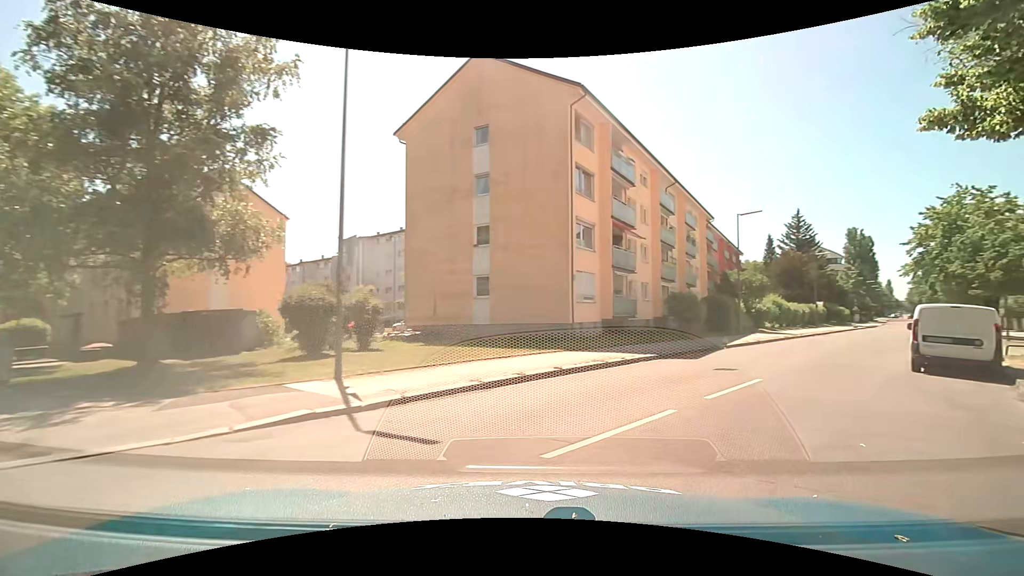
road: tertiary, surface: asphalt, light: Day
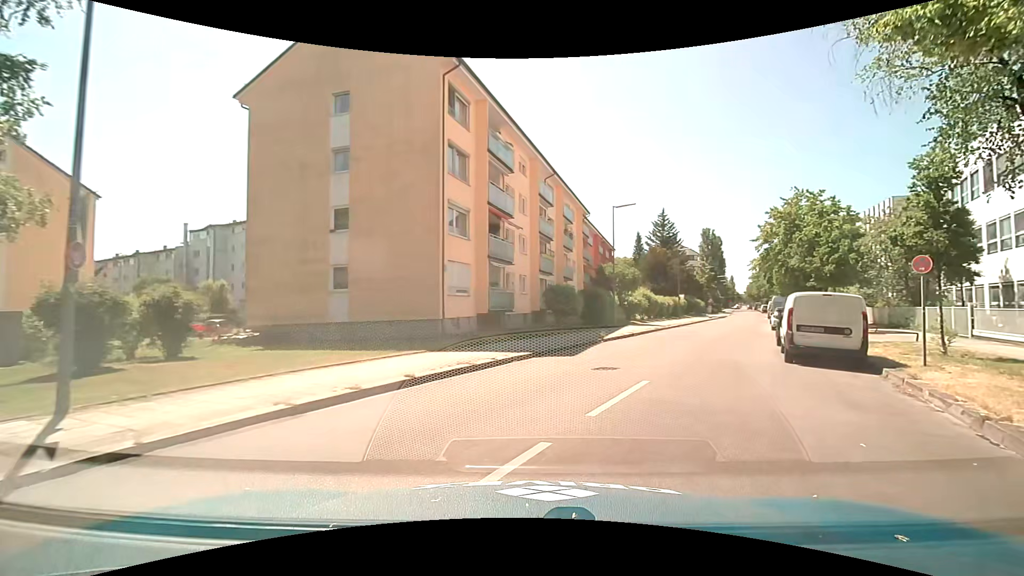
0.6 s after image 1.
(+0.3, +2.7) m; +12°
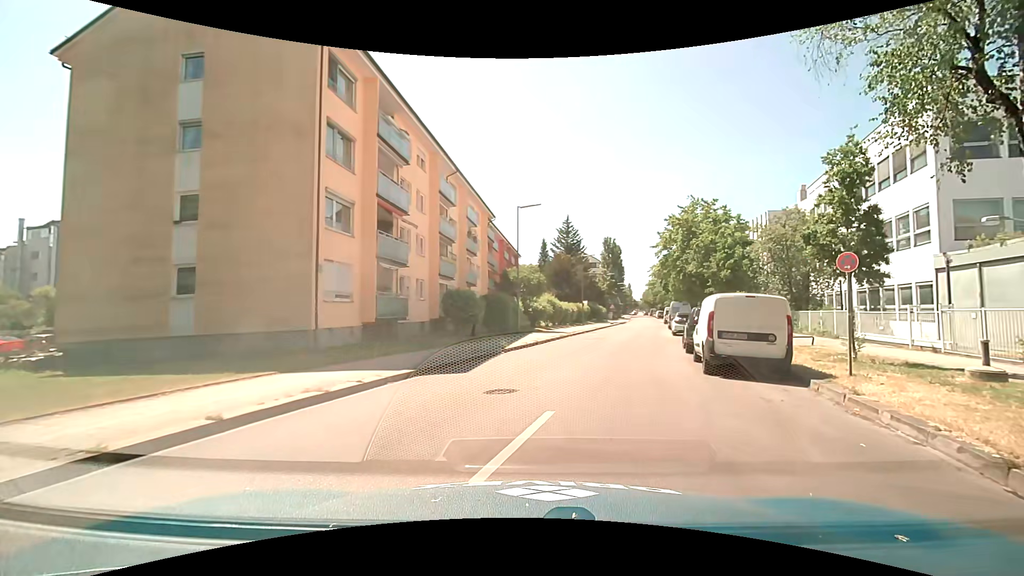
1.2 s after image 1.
(+0.3, +2.7) m; +11°
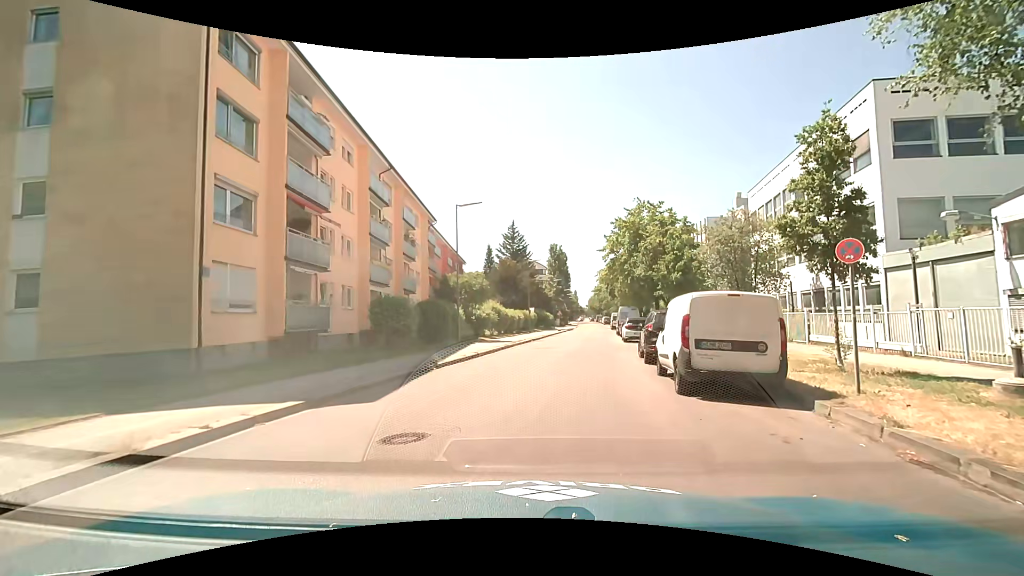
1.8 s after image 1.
(+0.1, +2.8) m; +5°
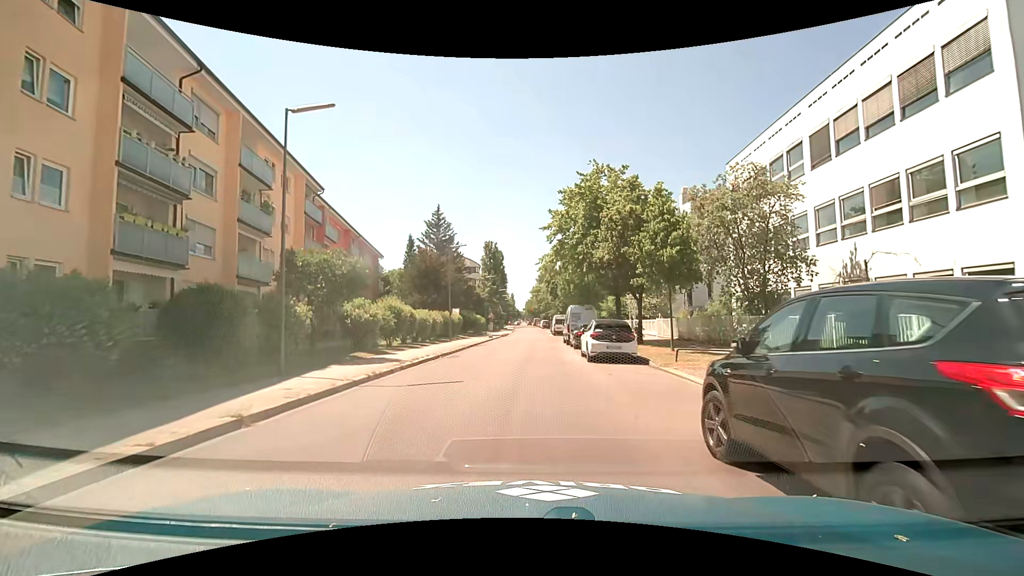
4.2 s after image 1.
(+1.1, +13.6) m; +6°
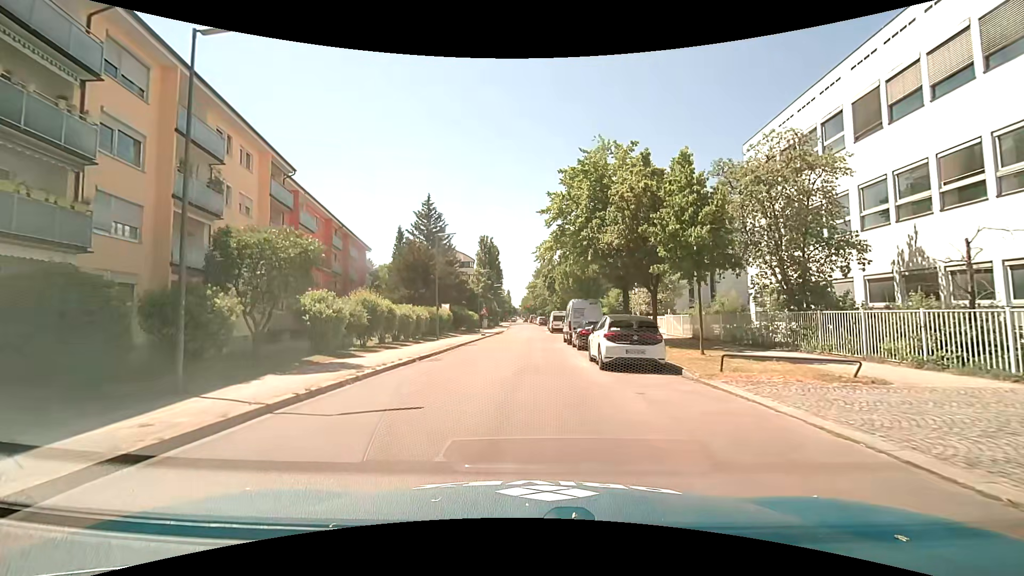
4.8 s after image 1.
(0.0, +4.3) m; +1°
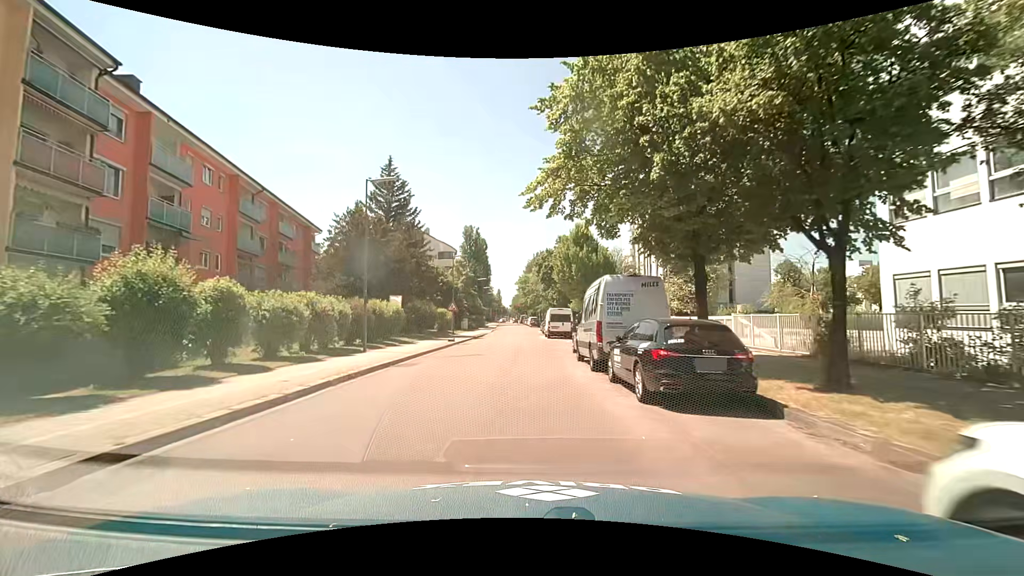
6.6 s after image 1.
(+0.1, +15.2) m; 0°
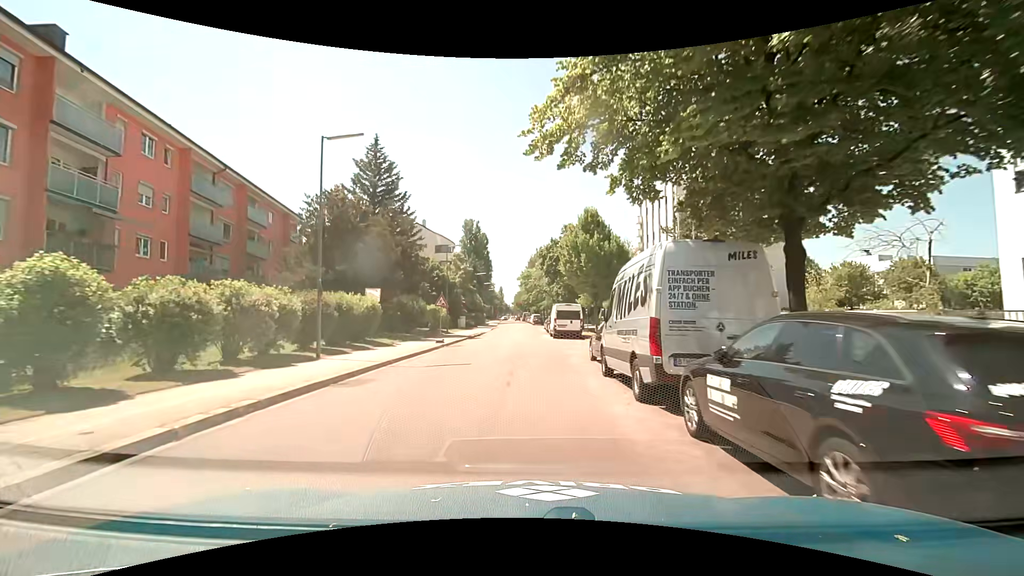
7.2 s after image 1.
(0.0, +5.5) m; +1°
(0, +10) (-1, +20) (-1, +30) (-1, +40) (-1, +50) (-1, +60) (-2, +70) (-2, +80) (-3, +90) (-3, +100) m
